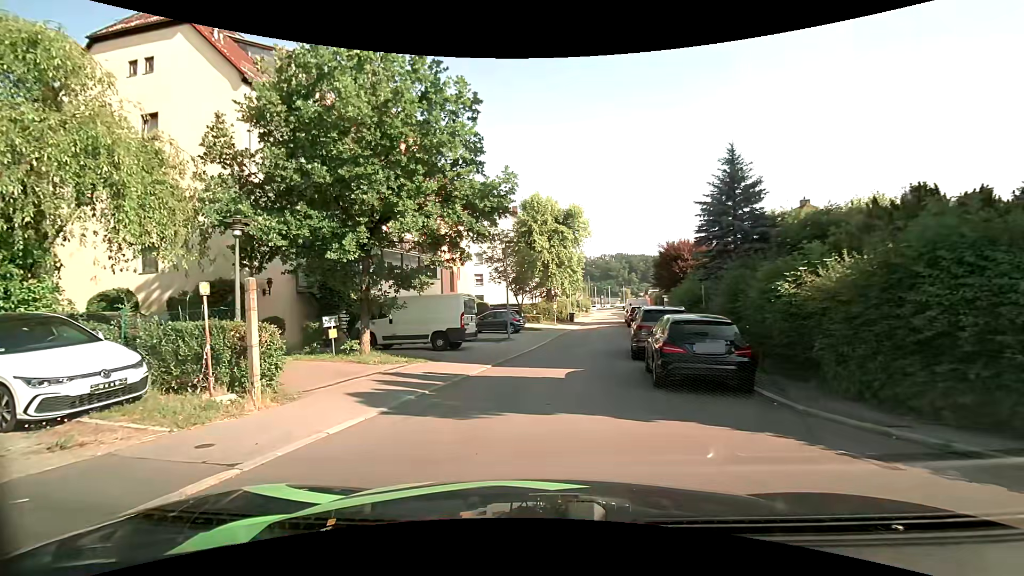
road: residential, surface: asphalt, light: Day
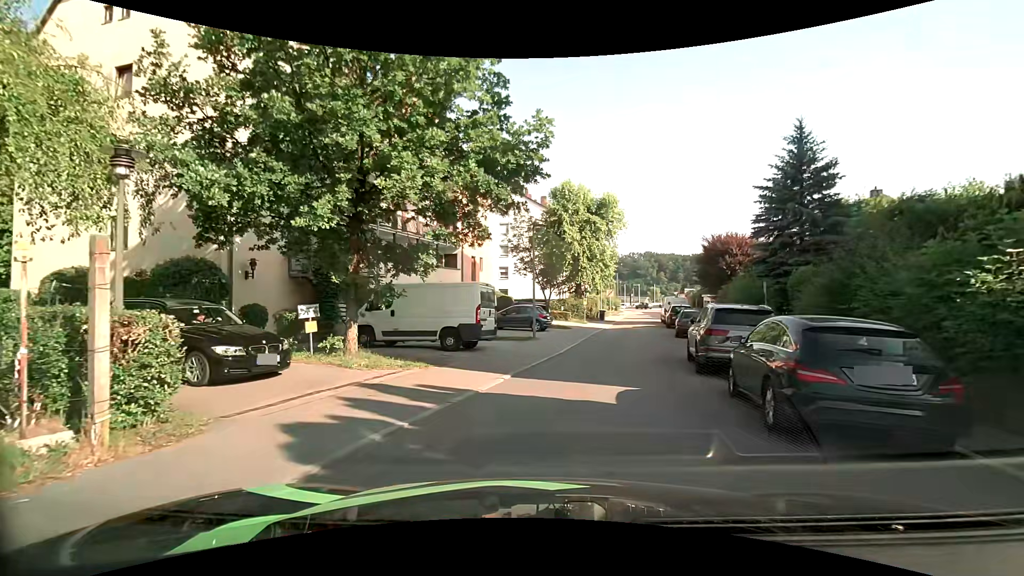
(-0.2, +3.6) m; -4°
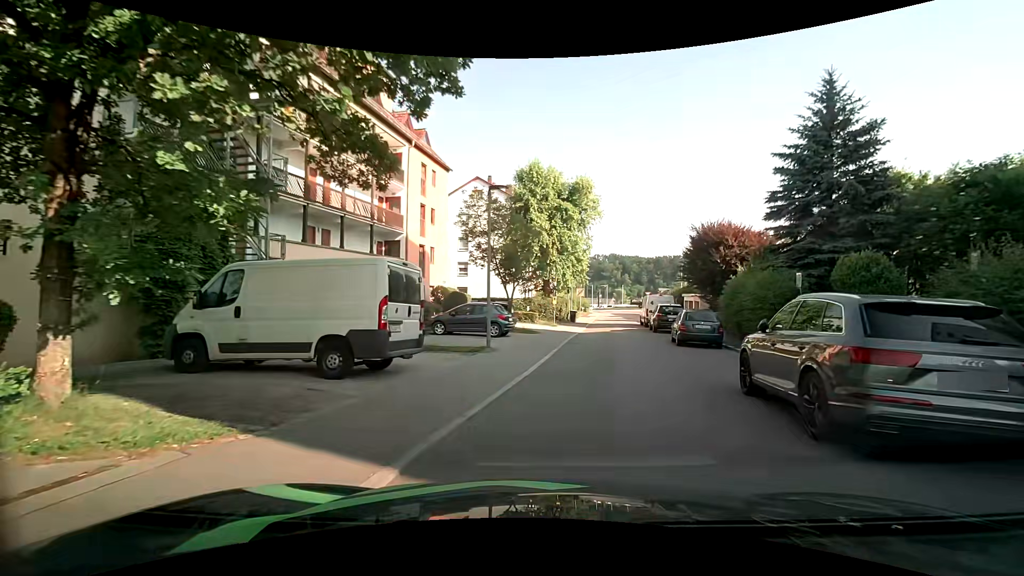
(+0.1, +6.7) m; +4°
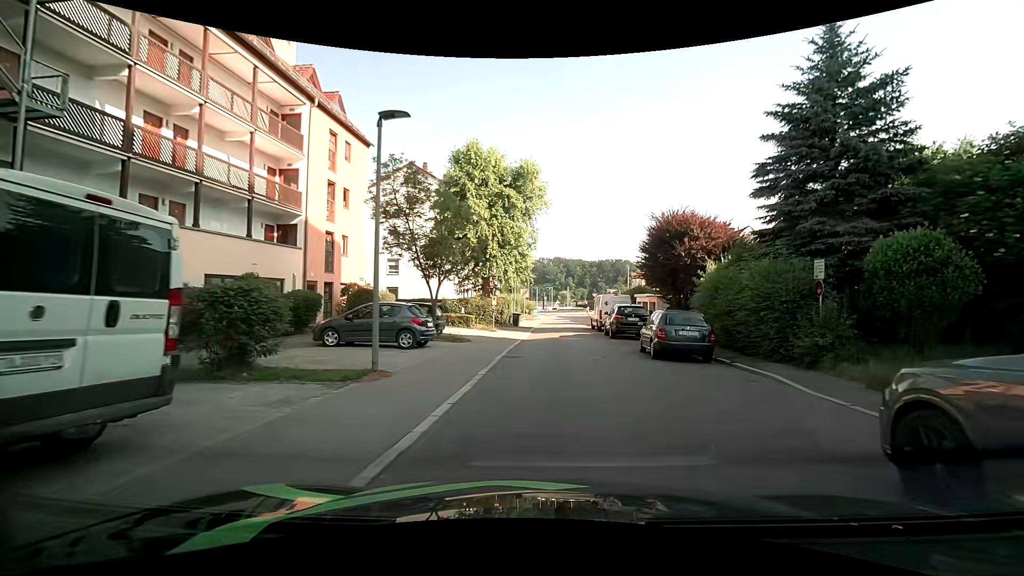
(+0.3, +5.8) m; +7°
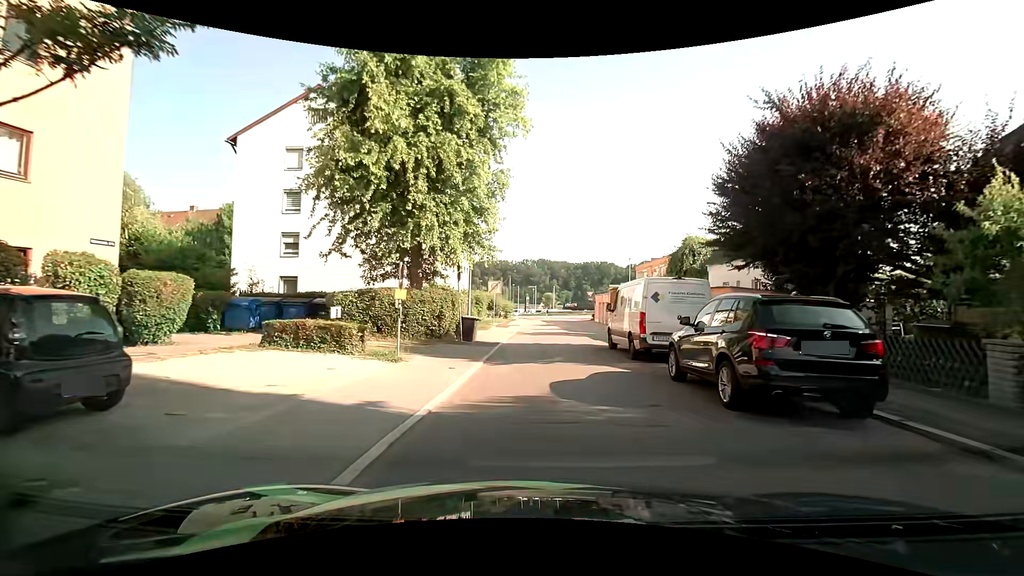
(+0.2, +17.2) m; 0°
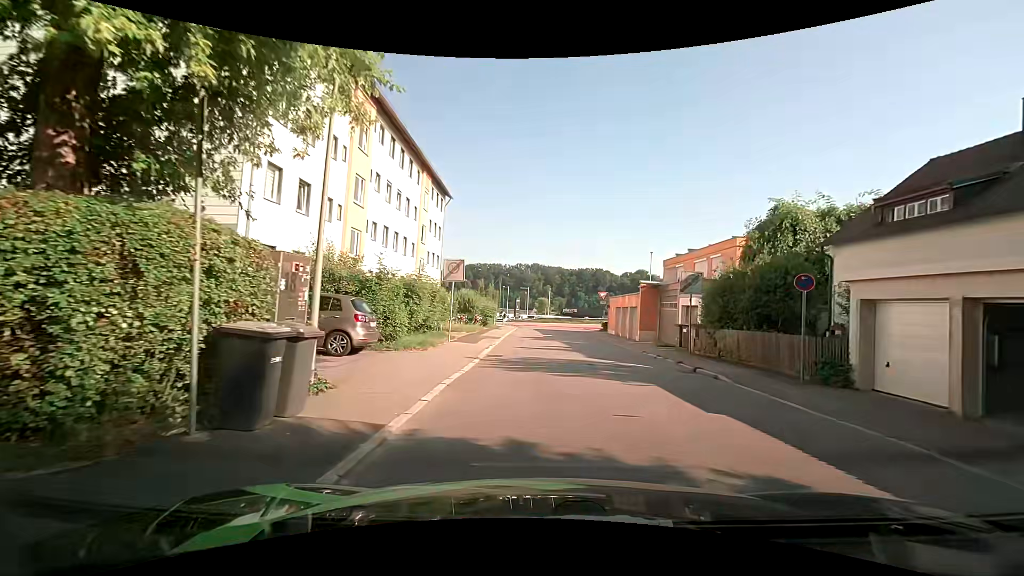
(+0.2, +16.1) m; +2°
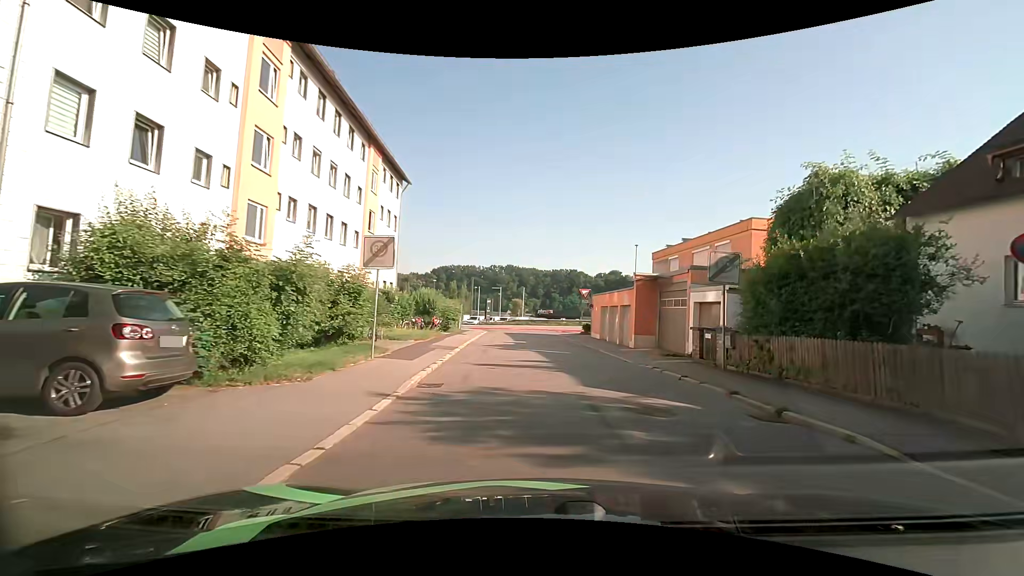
(+0.1, +6.5) m; +3°
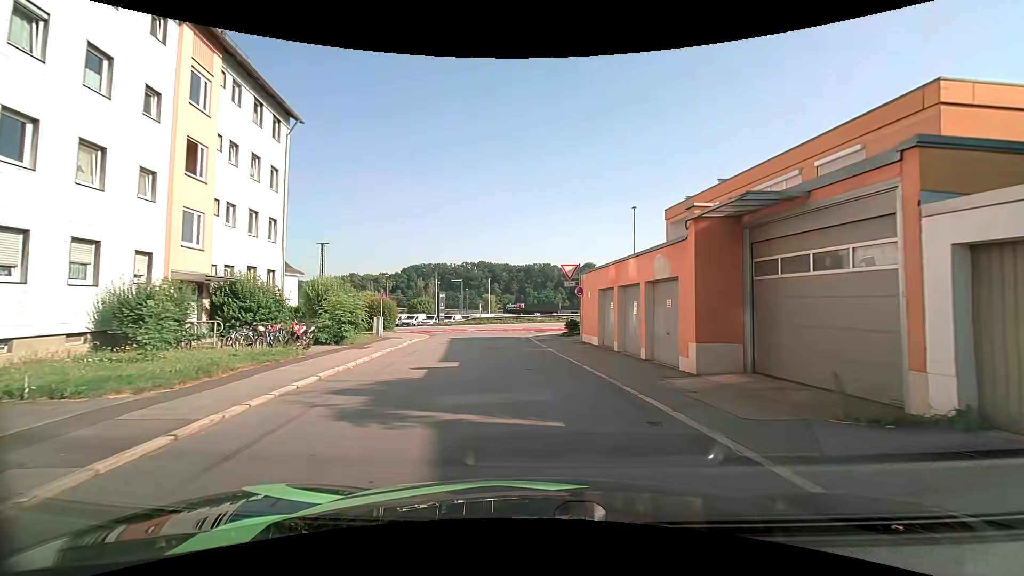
(+0.7, +14.1) m; +3°
(0, +10) (-2, +20) (-3, +30) (0, +39) (+9, +42) (+19, +41) (+29, +38) (+38, +36) (+48, +34) (+58, +32) m
